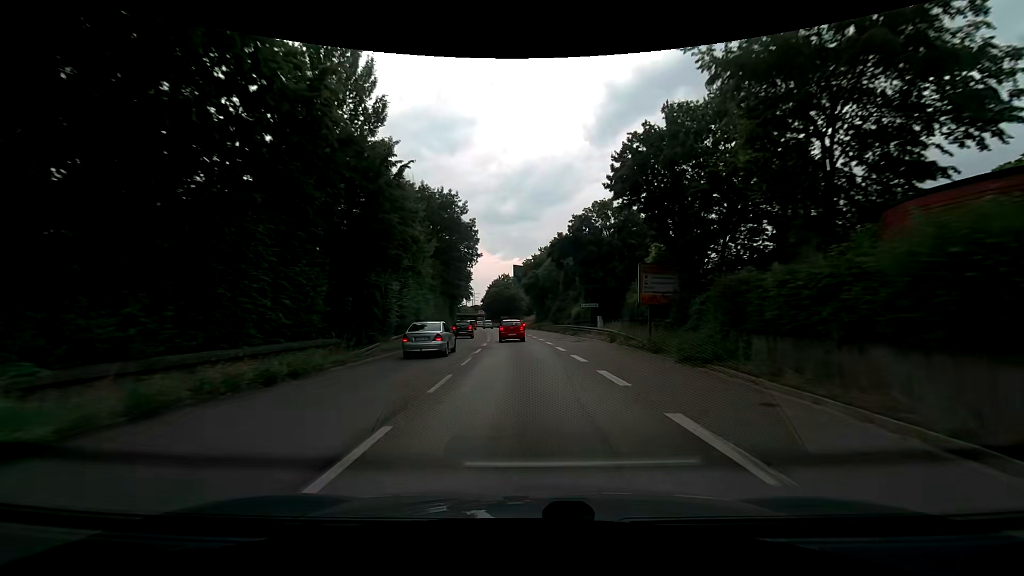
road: trunk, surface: asphalt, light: Day
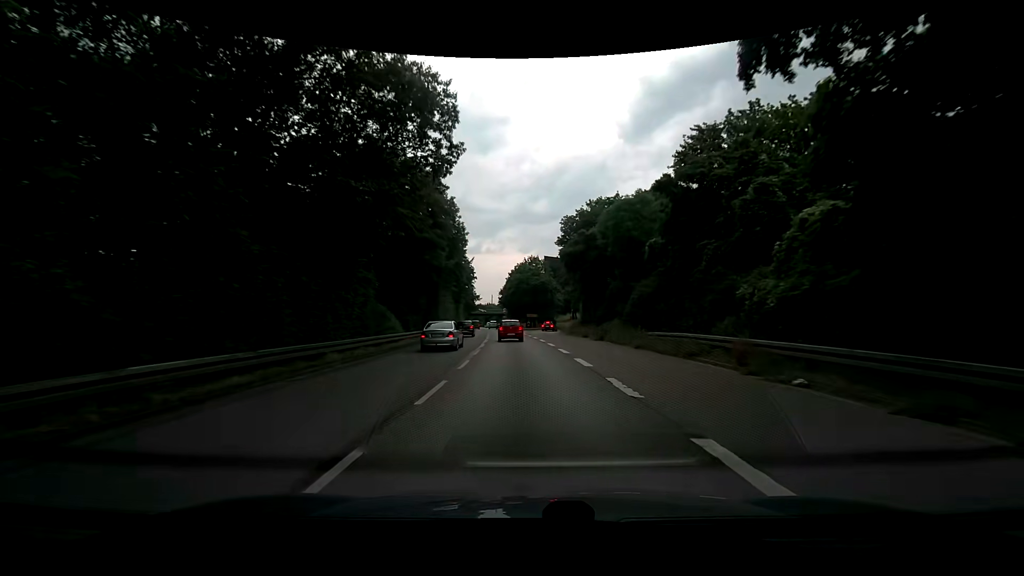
(-1.1, +37.3) m; -3°
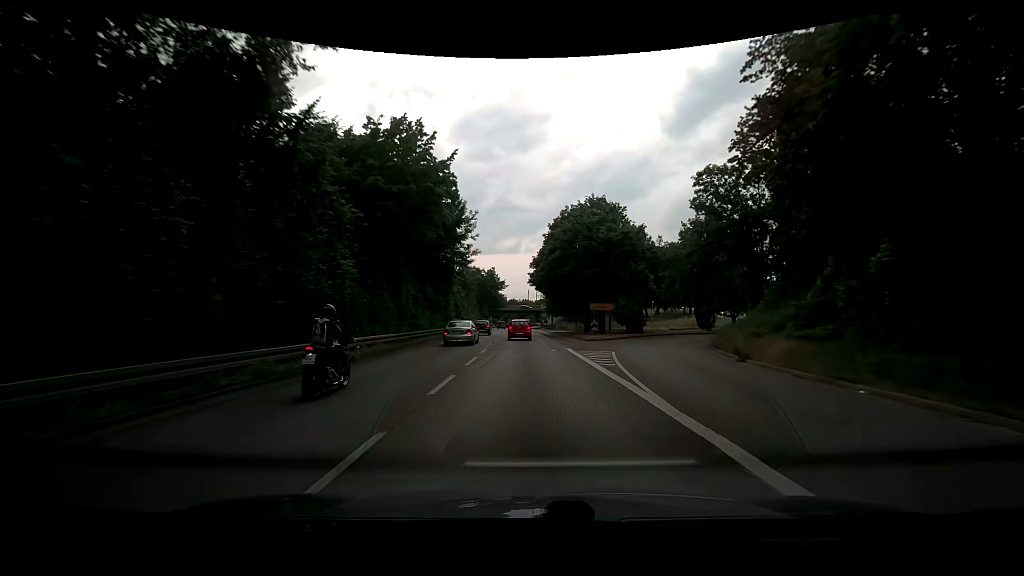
(-2.2, +47.3) m; -4°
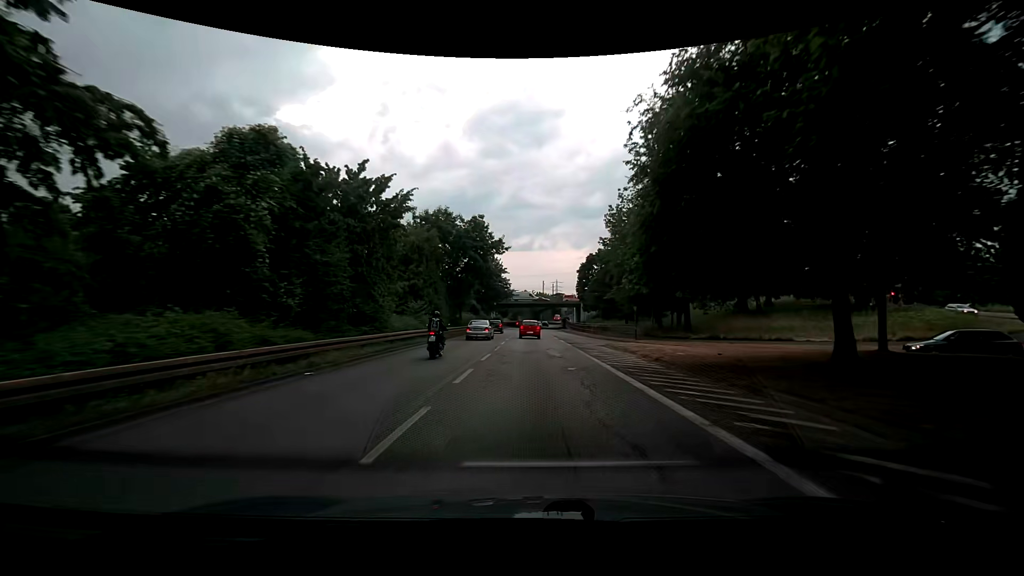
(-1.3, +46.4) m; -2°
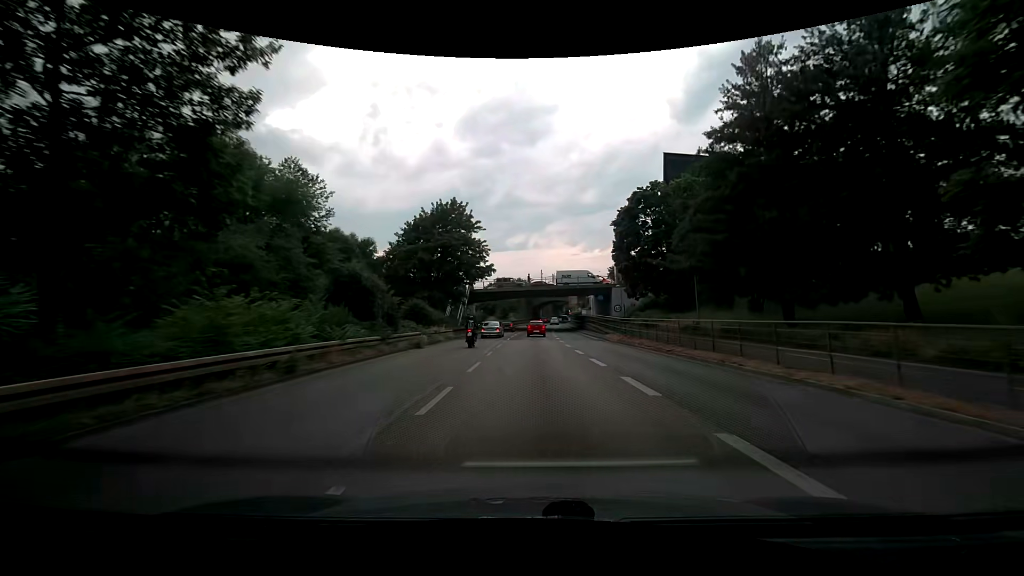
(-0.1, +45.6) m; 0°
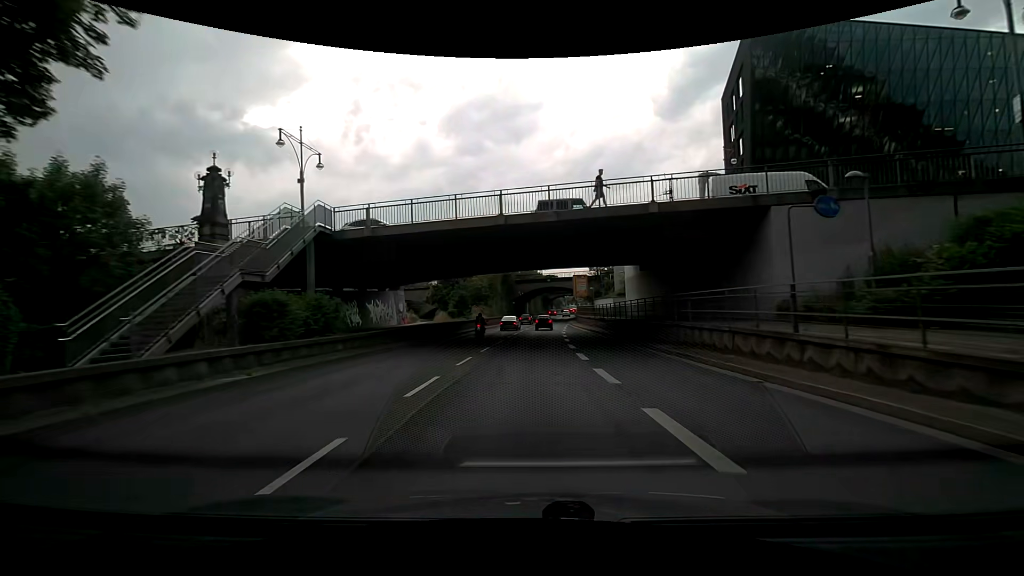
(+0.8, +46.8) m; +2°
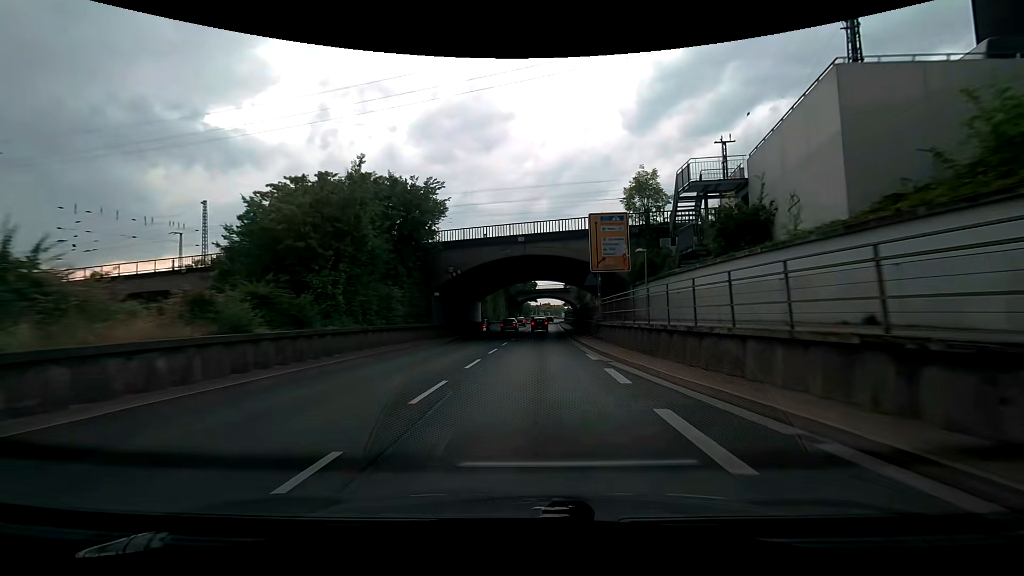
(+0.4, +48.4) m; +4°
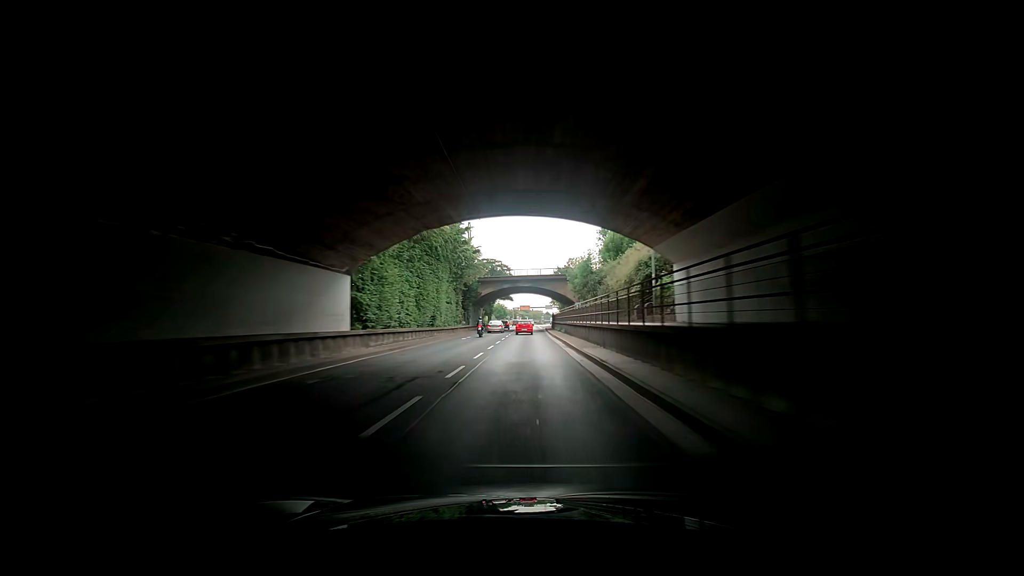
(+0.9, +38.4) m; +2°
(0, +10) (-1, +20) (-1, +30) (-1, +40) (-1, +50) (-1, +60) (-1, +70) (-1, +80) (-1, +90) (-1, +100) m
